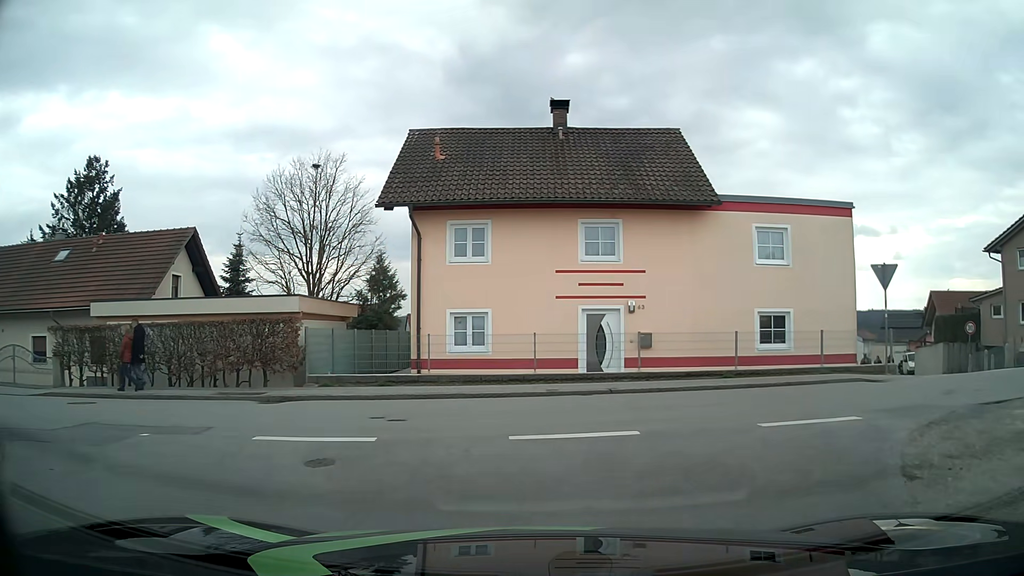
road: residential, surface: asphalt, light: Day
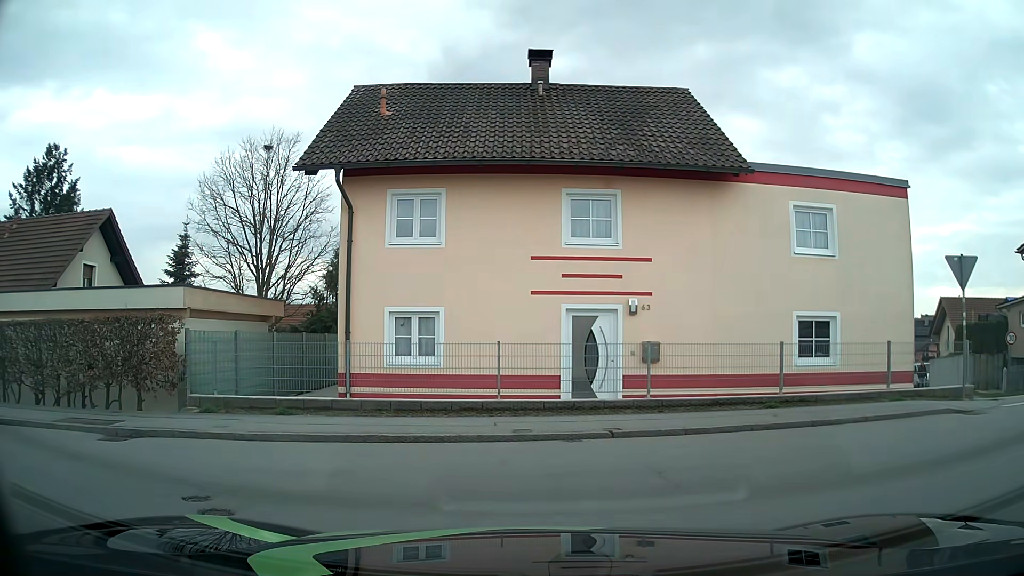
(+0.2, +4.8) m; +1°
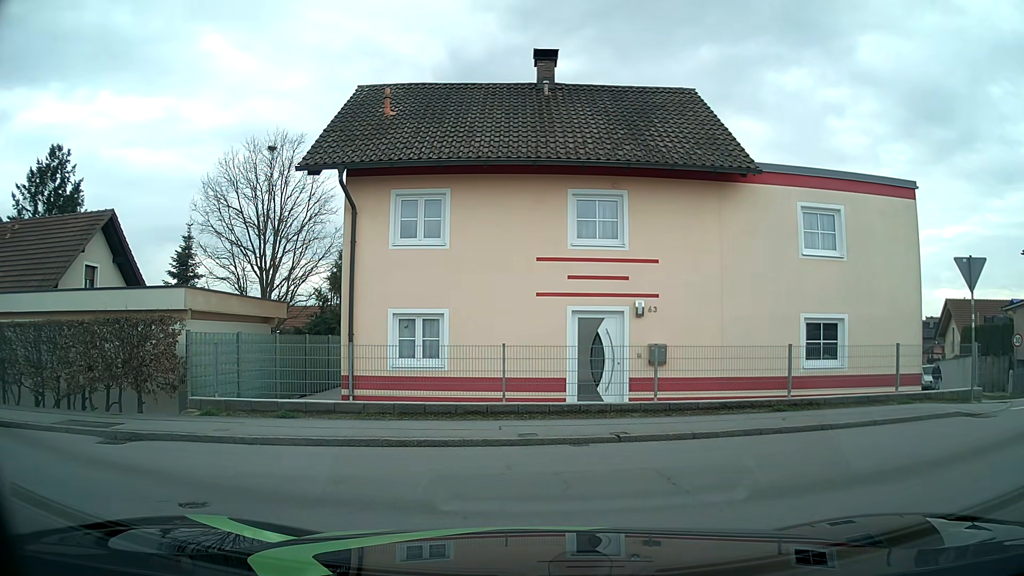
(0.0, +0.2) m; 0°
